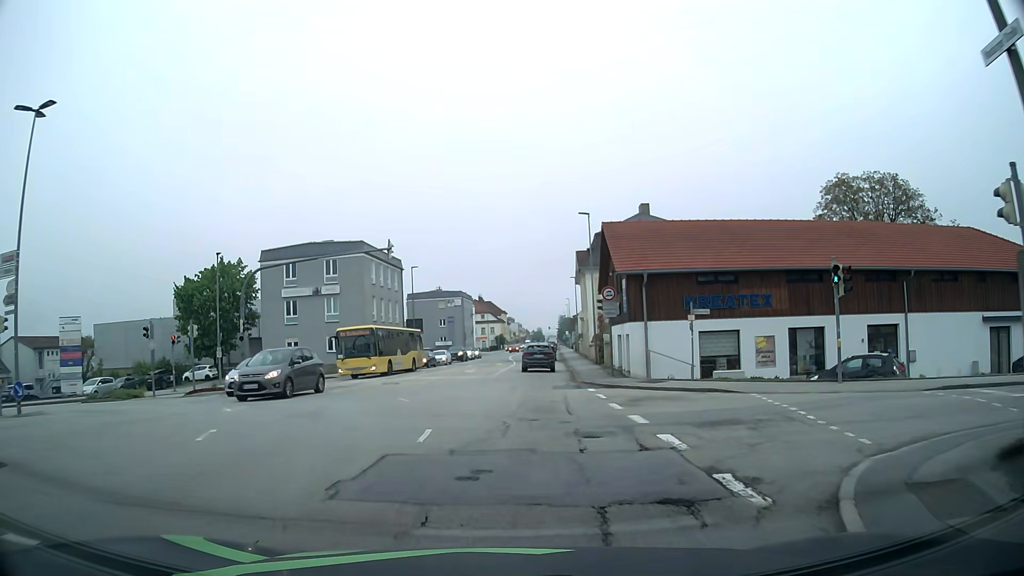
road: tertiary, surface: asphalt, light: Day
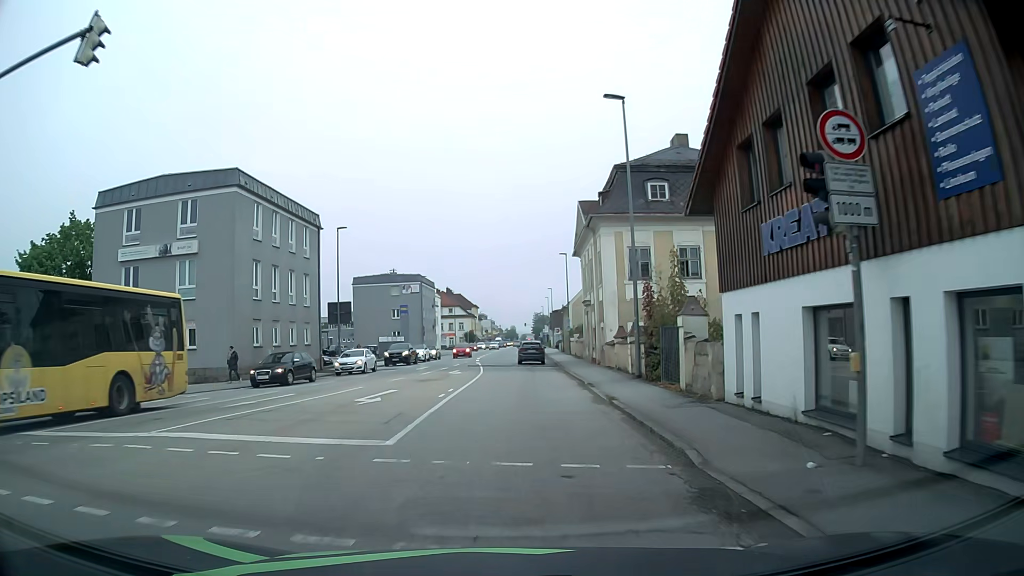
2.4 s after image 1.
(+0.2, +22.5) m; +2°
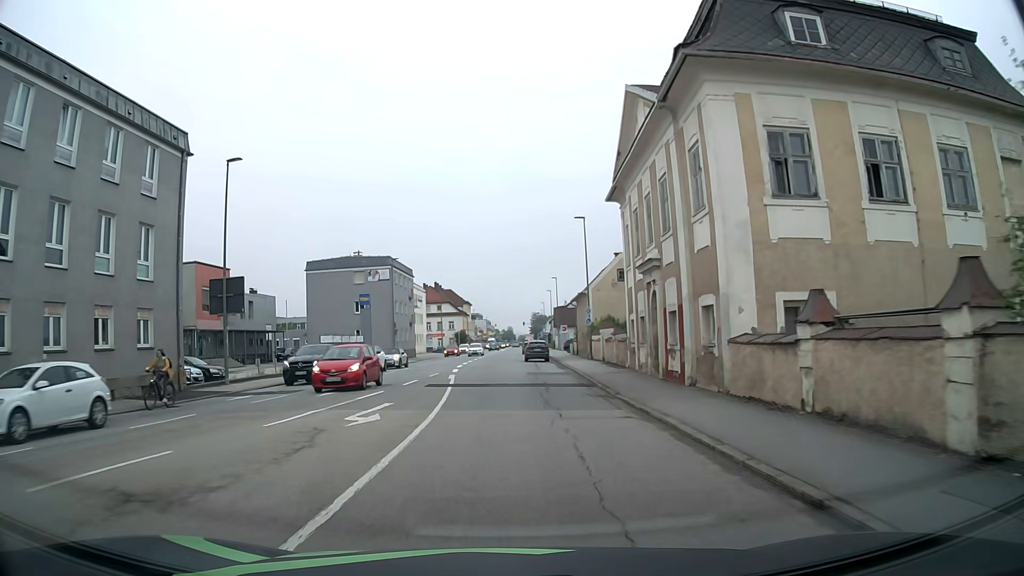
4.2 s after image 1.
(+0.1, +19.9) m; 0°
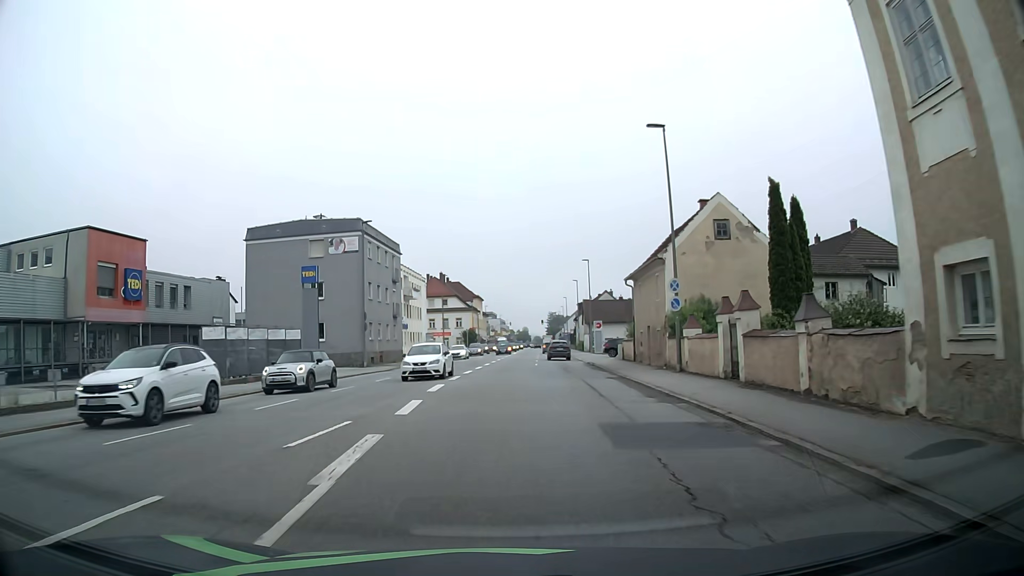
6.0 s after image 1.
(-0.4, +21.1) m; -1°
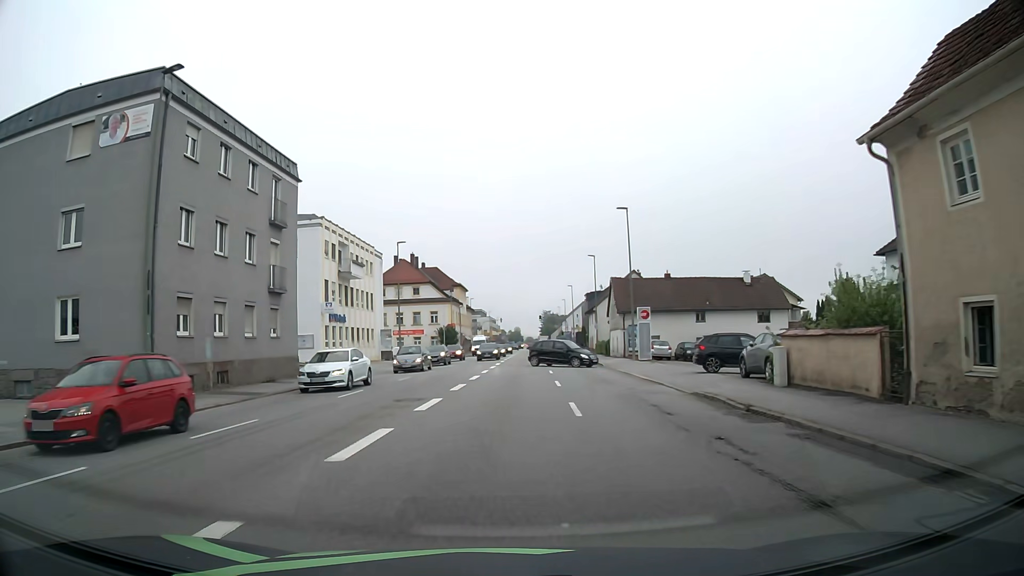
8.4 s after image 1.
(+0.1, +29.1) m; 0°
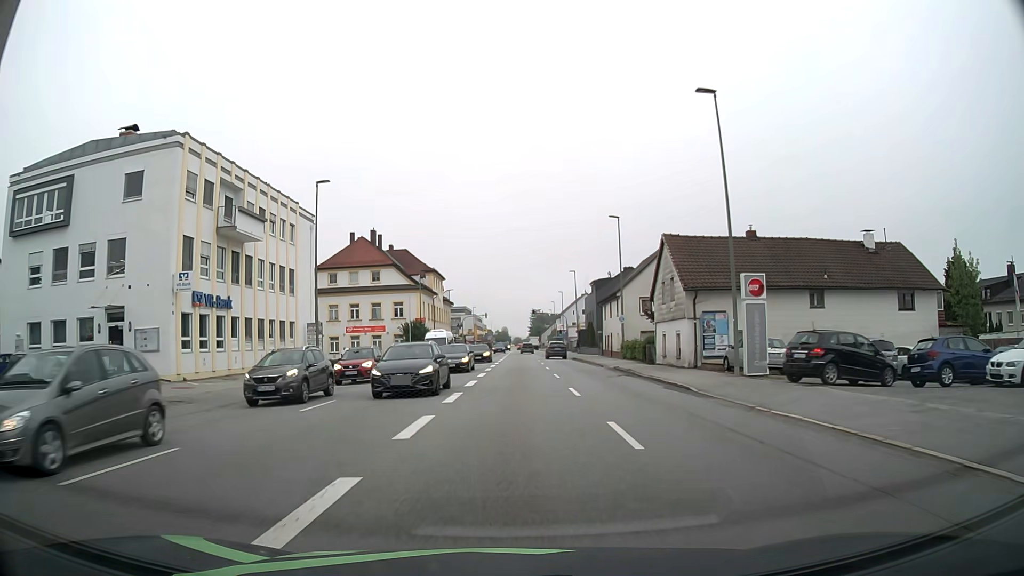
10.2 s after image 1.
(+0.2, +22.3) m; +1°
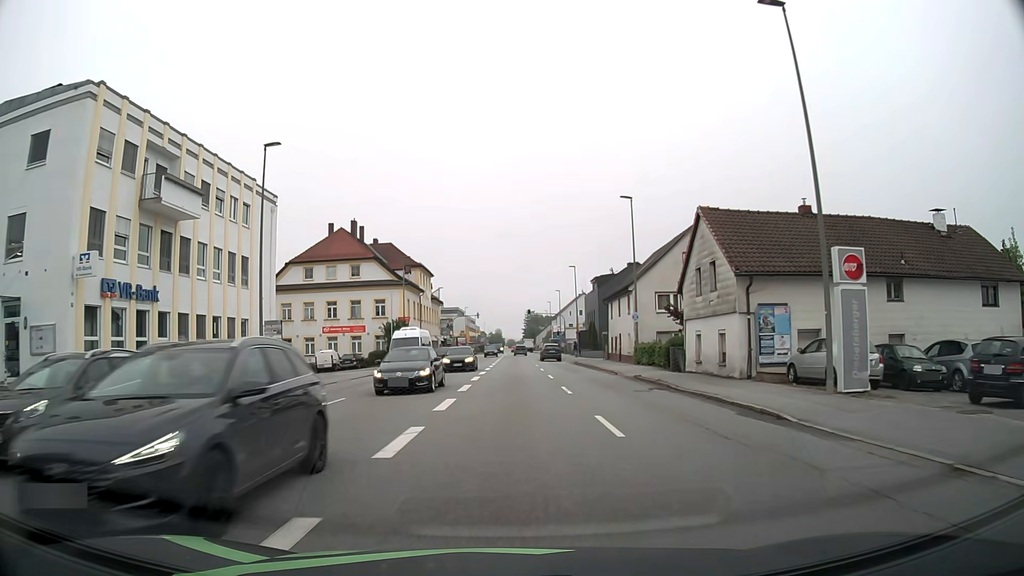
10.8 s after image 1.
(0.0, +7.5) m; 0°
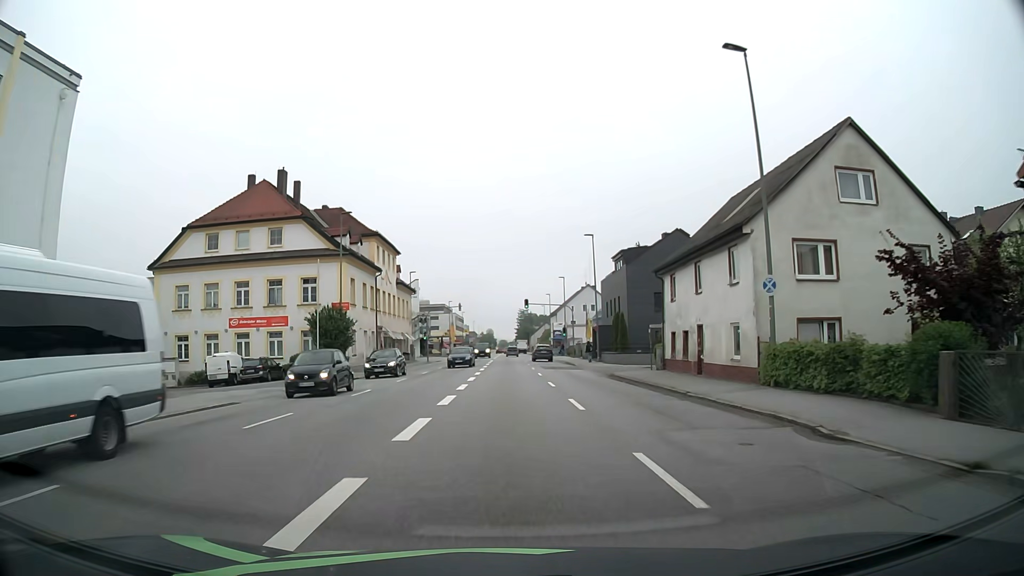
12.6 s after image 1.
(+0.1, +22.6) m; +1°
(0, +10) (0, +20) (0, +30) (0, +40) (0, +50) (0, +60) (0, +70) (0, +80) (0, +90) (0, +100) m
